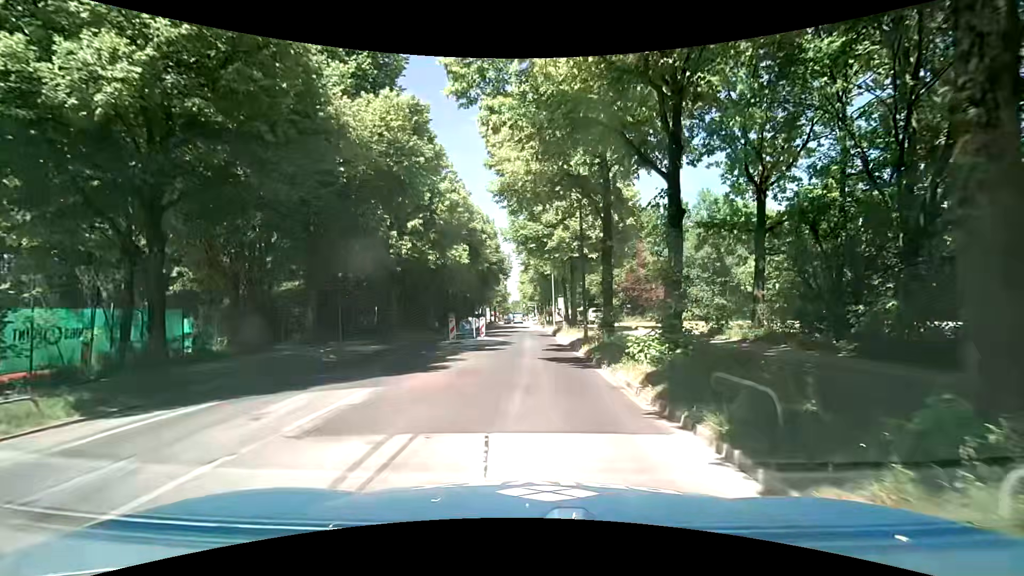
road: secondary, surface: asphalt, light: Day
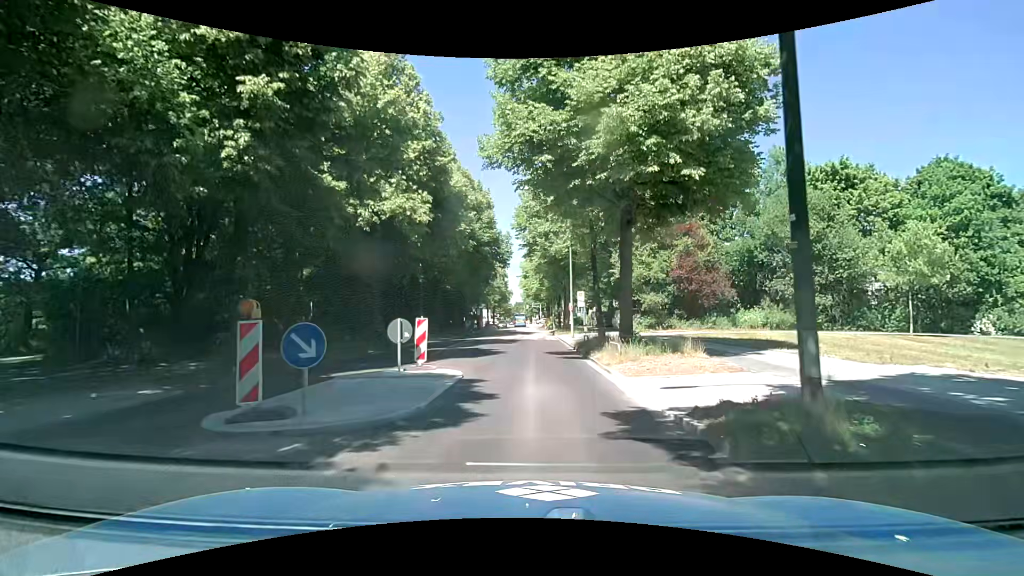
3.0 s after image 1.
(-0.3, +18.1) m; -1°
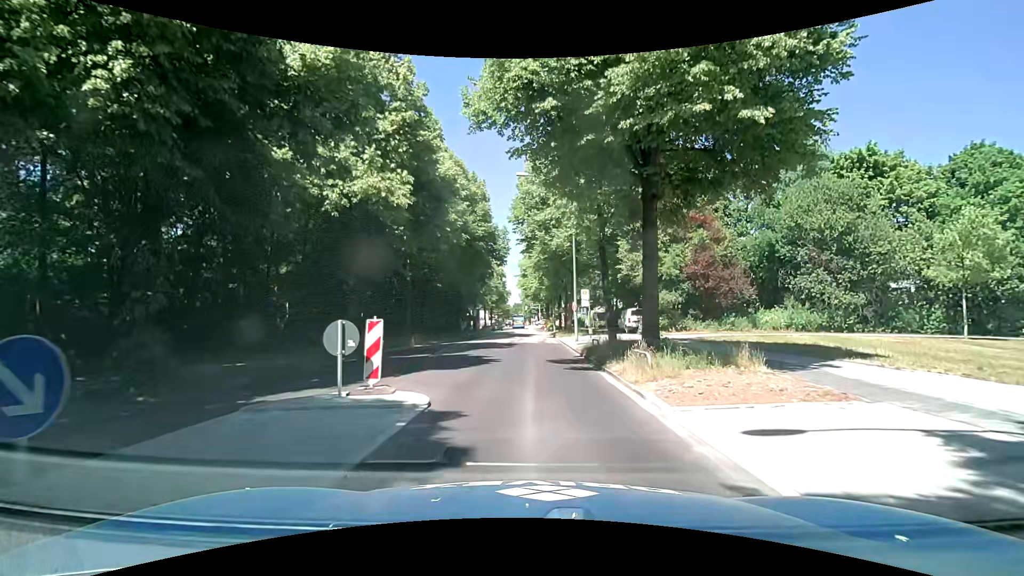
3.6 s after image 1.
(0.0, +3.8) m; -1°
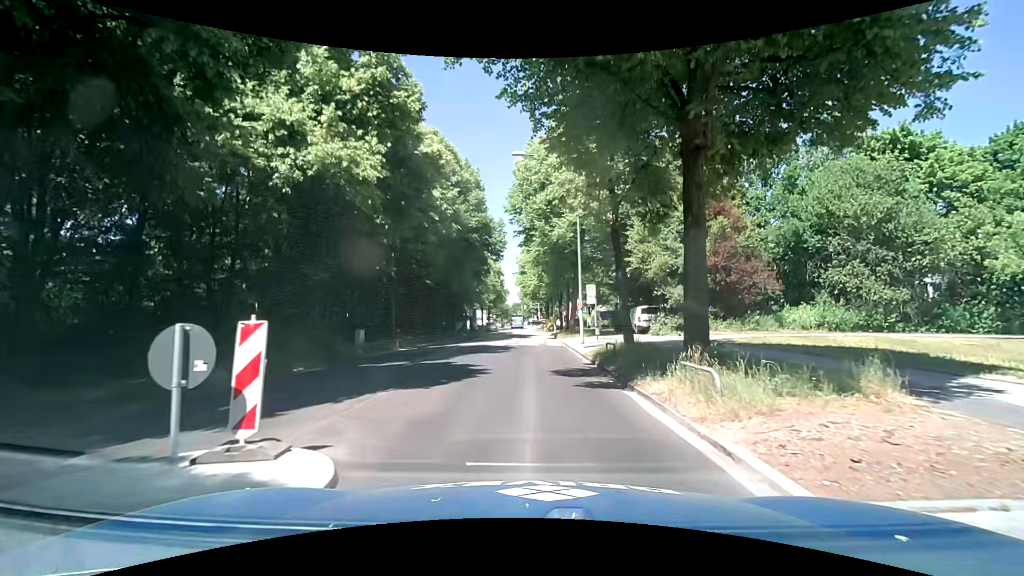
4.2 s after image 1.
(+0.1, +3.9) m; +1°
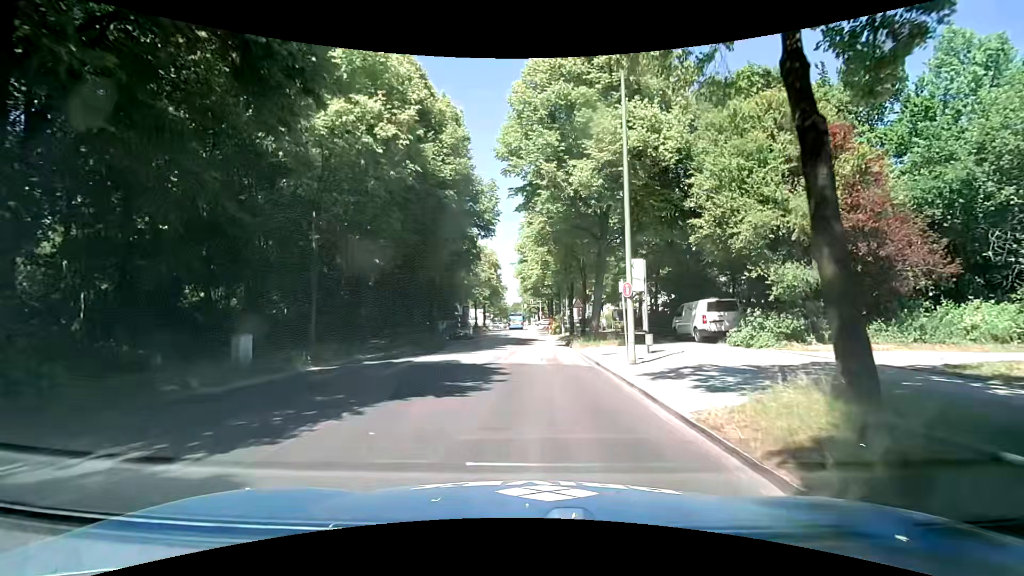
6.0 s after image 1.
(0.0, +12.7) m; 0°
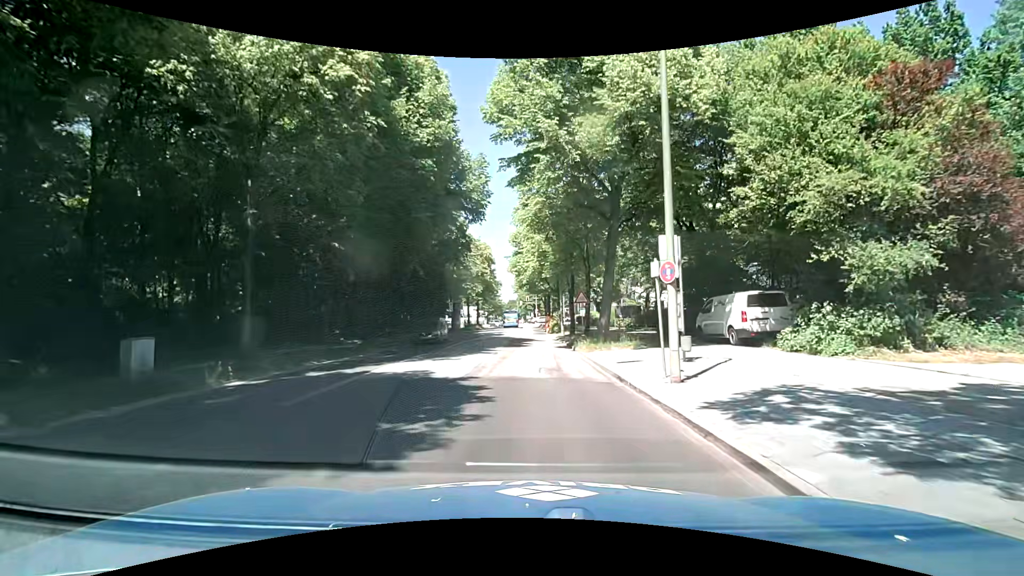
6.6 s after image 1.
(0.0, +4.6) m; 0°
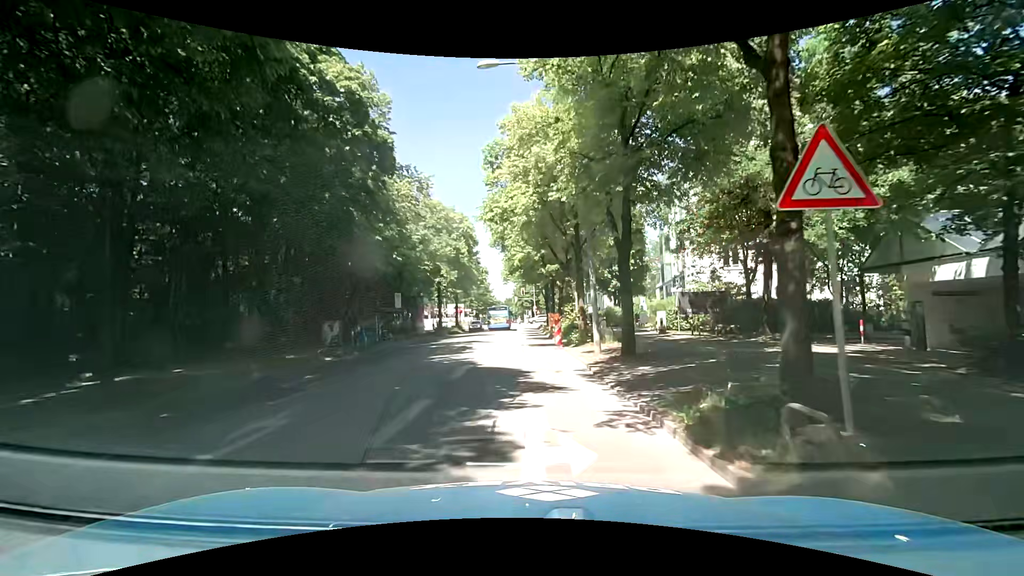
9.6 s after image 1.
(+0.3, +22.7) m; 0°
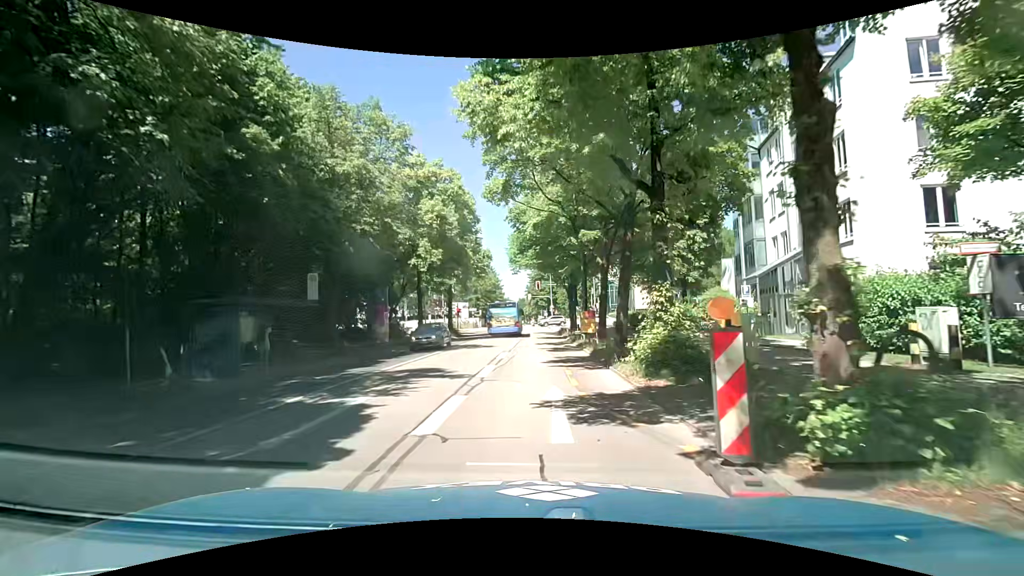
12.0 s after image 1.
(-0.5, +17.4) m; -2°
